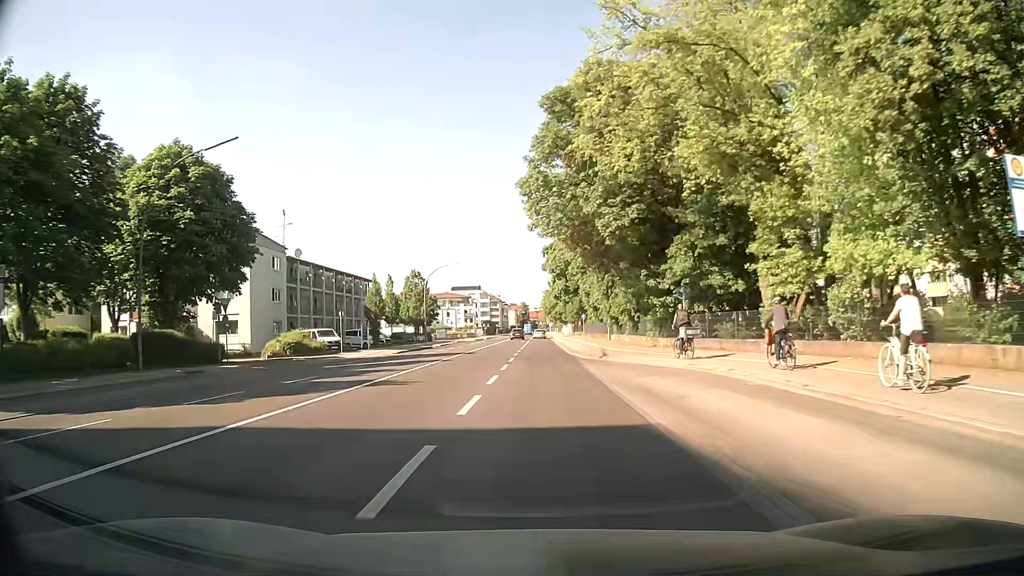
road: secondary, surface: asphalt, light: Day
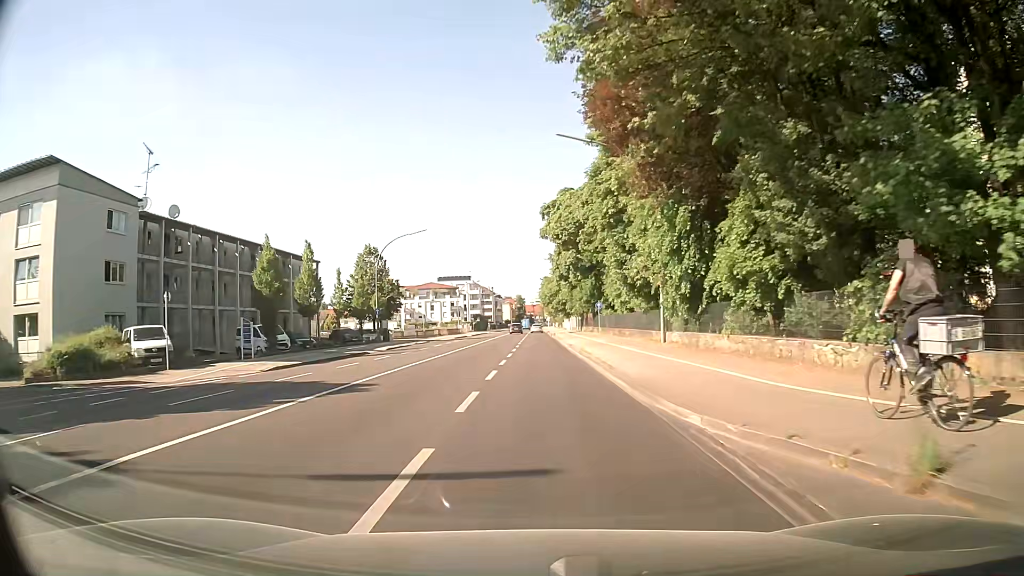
(+0.1, +24.6) m; +1°
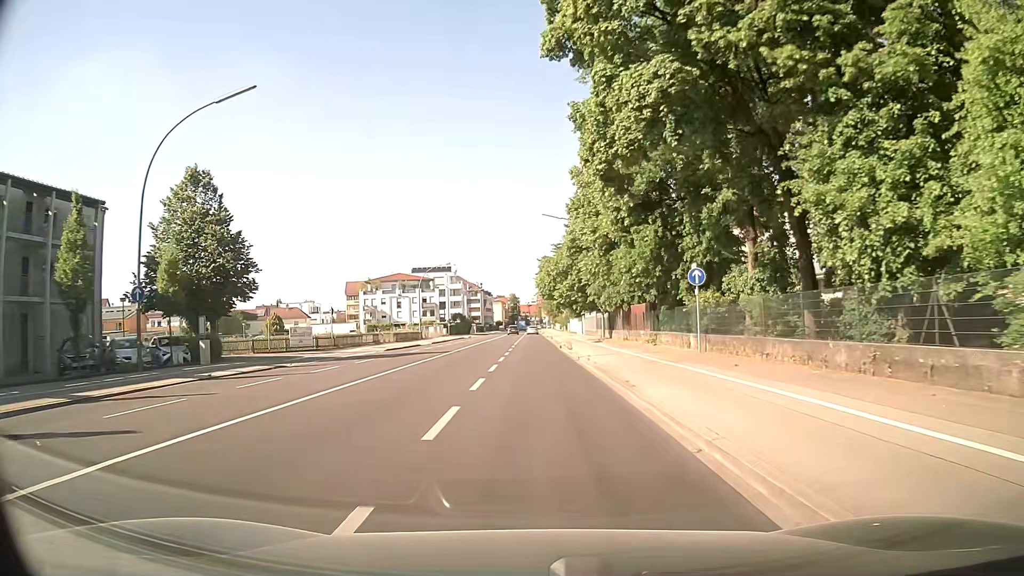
(-0.3, +38.0) m; 0°
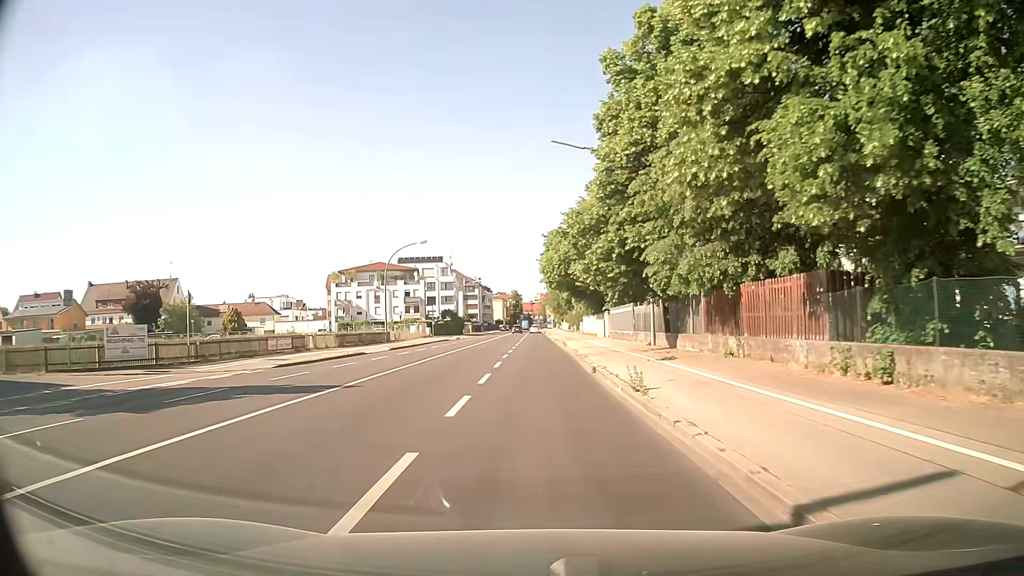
(0.0, +21.9) m; 0°
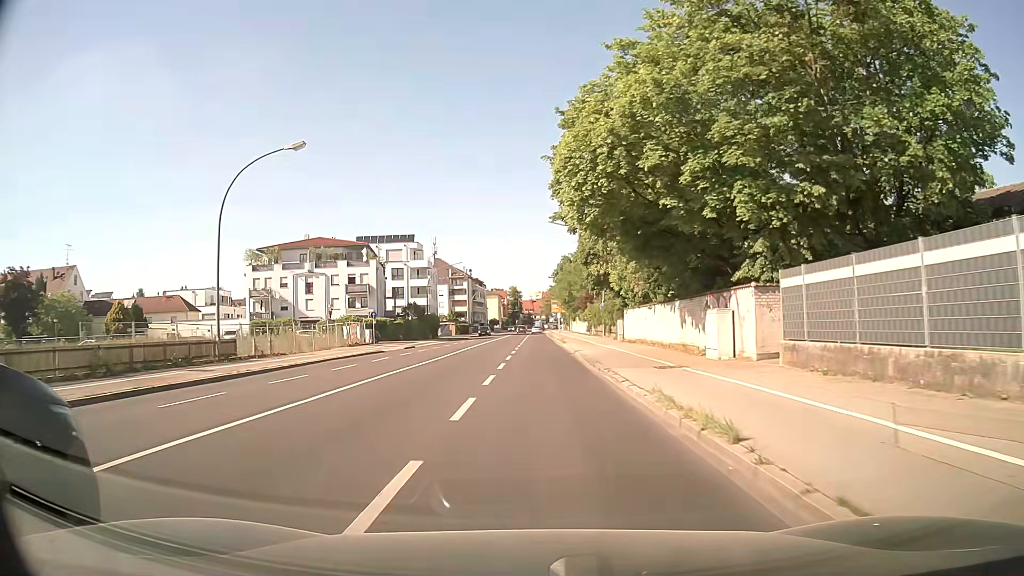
(-0.1, +36.4) m; 0°
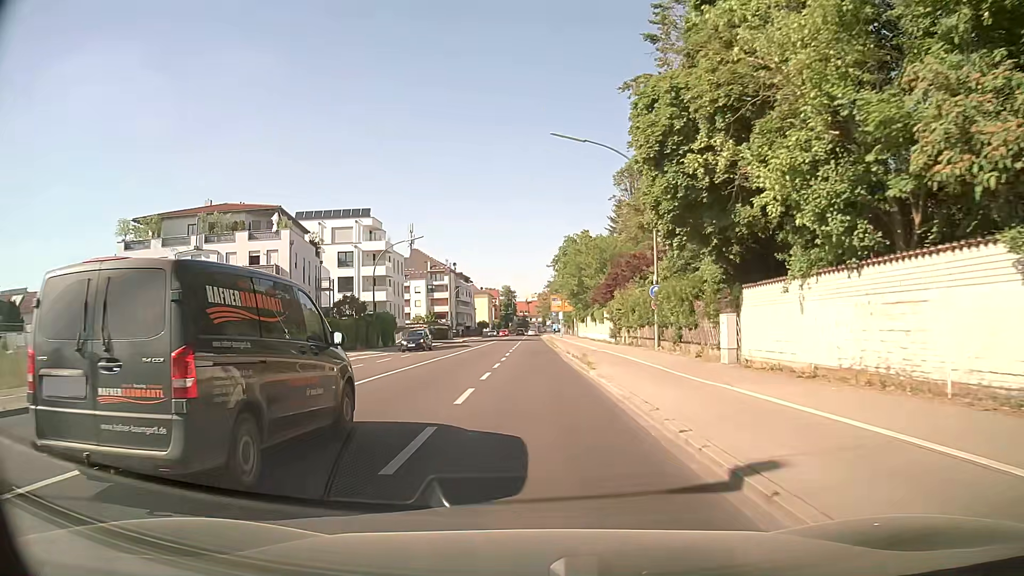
(+0.2, +27.4) m; +1°
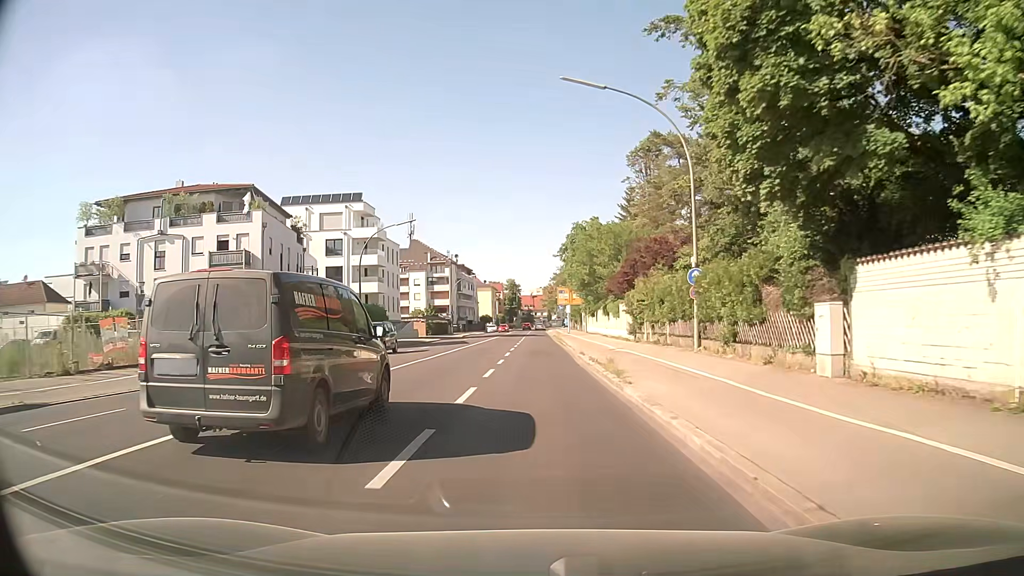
(-0.1, +6.7) m; -1°
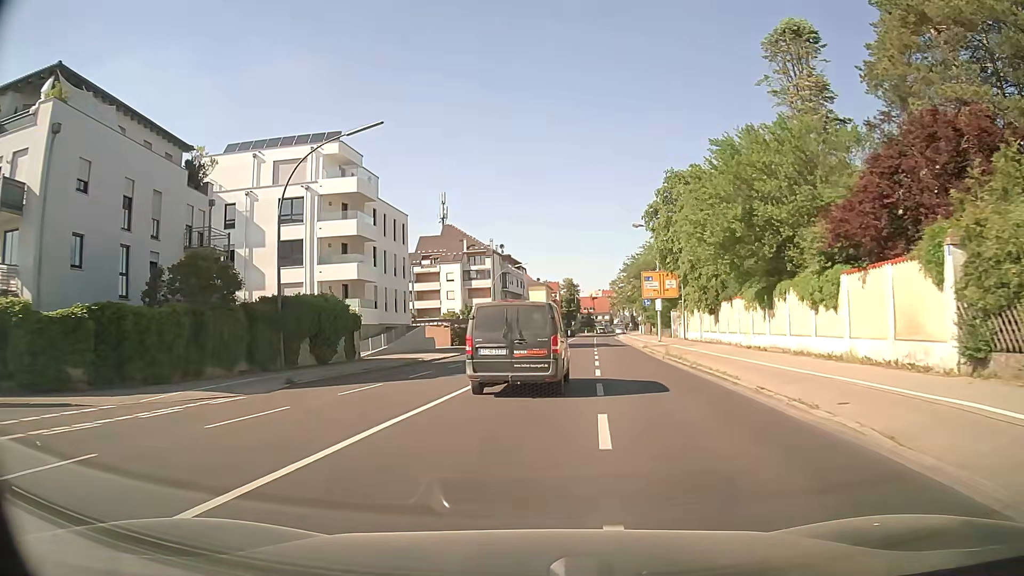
(-1.1, +28.2) m; -5°
(0, +10) (+1, +20) (+1, +30) (+2, +40) (+3, +50) (+4, +60) (+5, +70) (+6, +80) (+7, +90) (+8, +100) m
